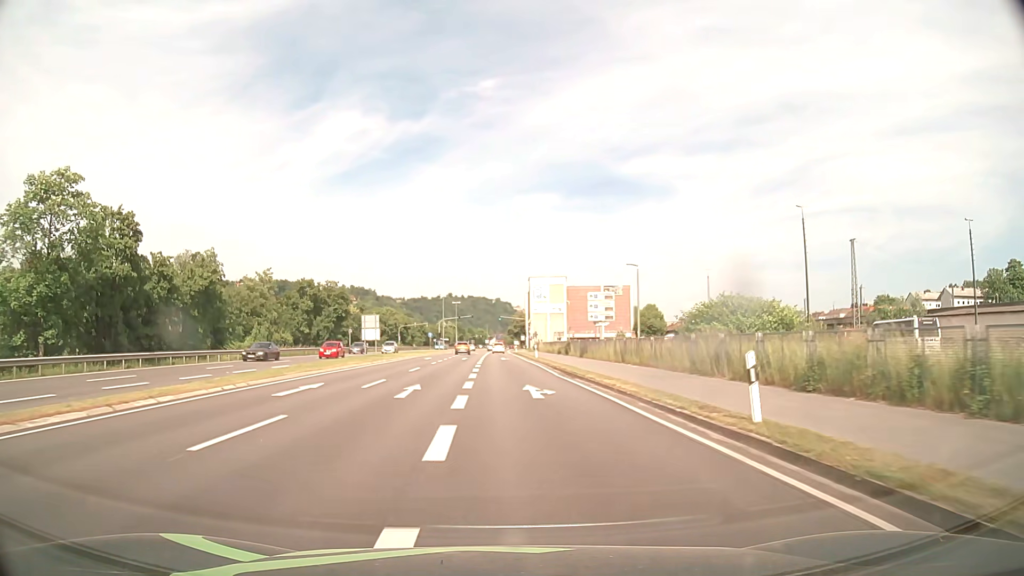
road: primary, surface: asphalt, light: Day
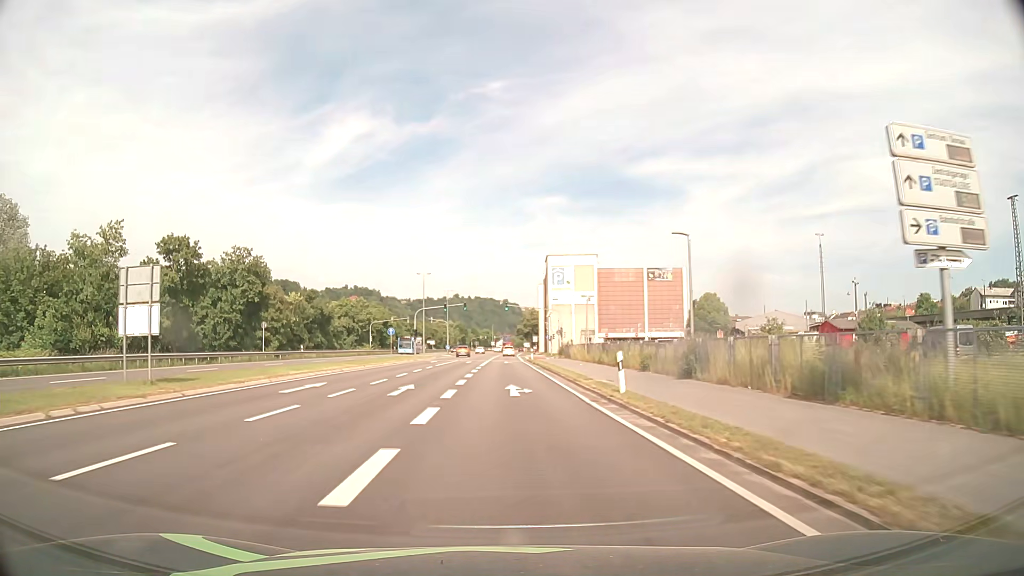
(-0.3, +38.3) m; -1°
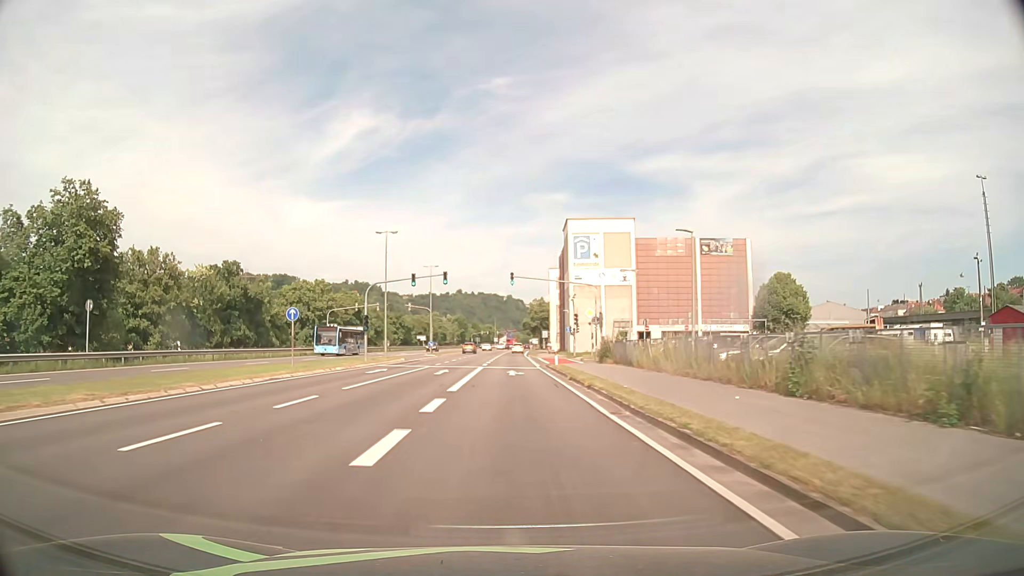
(-0.1, +28.2) m; 0°
(0, +10) (0, +20) (0, +30) (0, +40) (0, +50) (0, +60) (0, +70) (+1, +80) (+1, +90) (+1, +100) m
